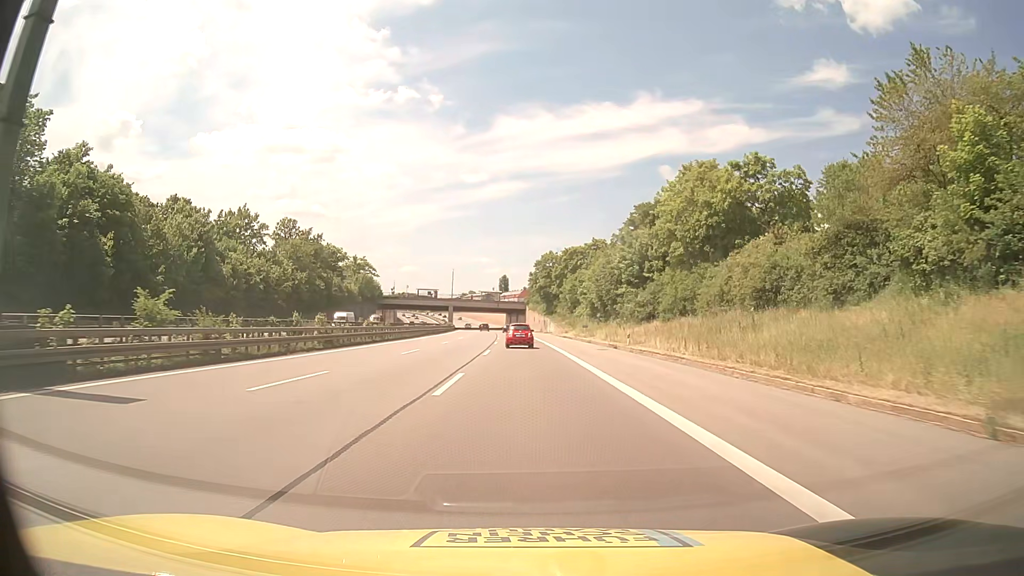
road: motorway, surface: asphalt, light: Day
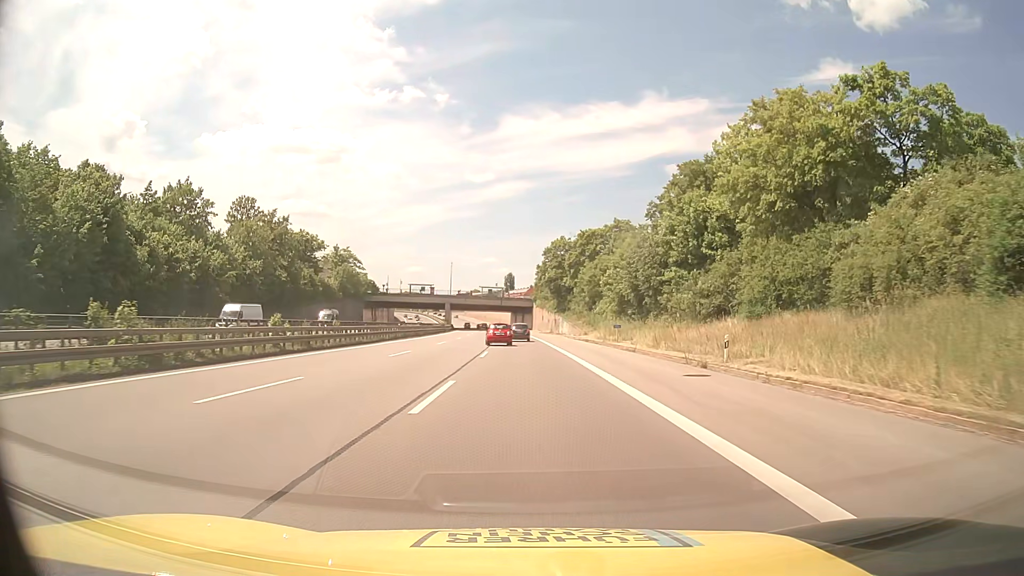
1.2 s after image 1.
(-0.1, +20.8) m; -1°
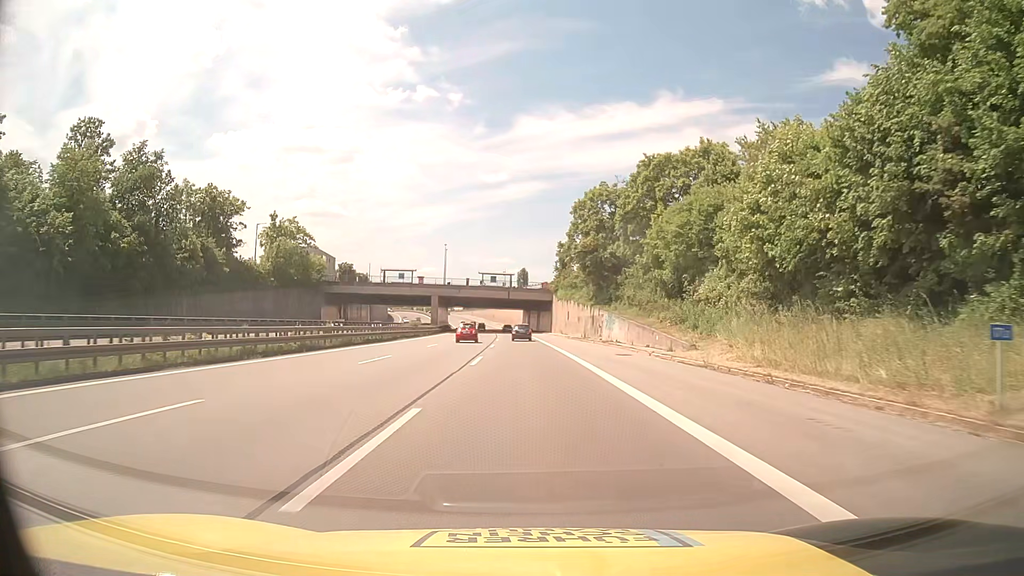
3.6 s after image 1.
(-0.4, +41.6) m; -1°
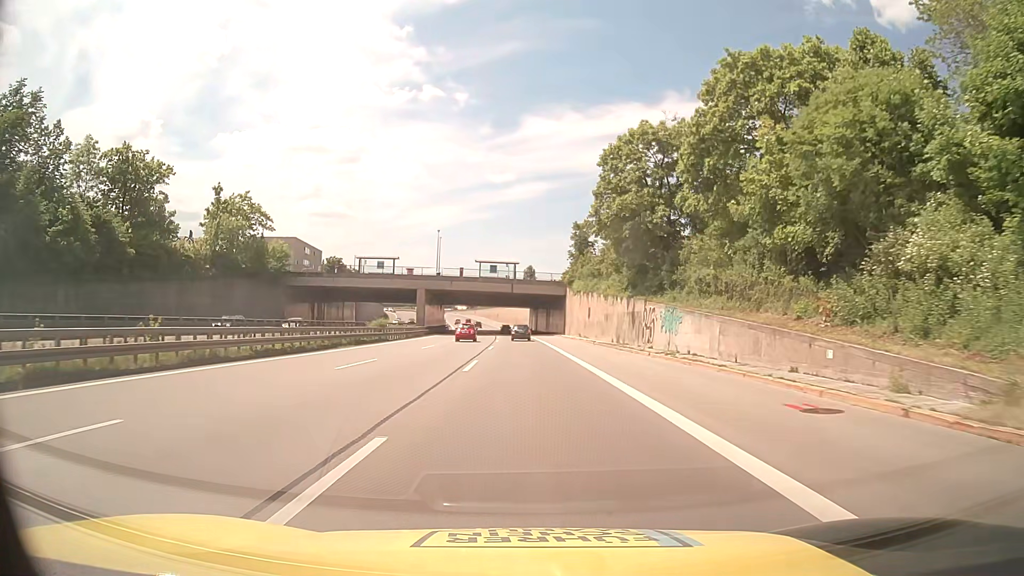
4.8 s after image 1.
(-0.2, +20.8) m; -1°
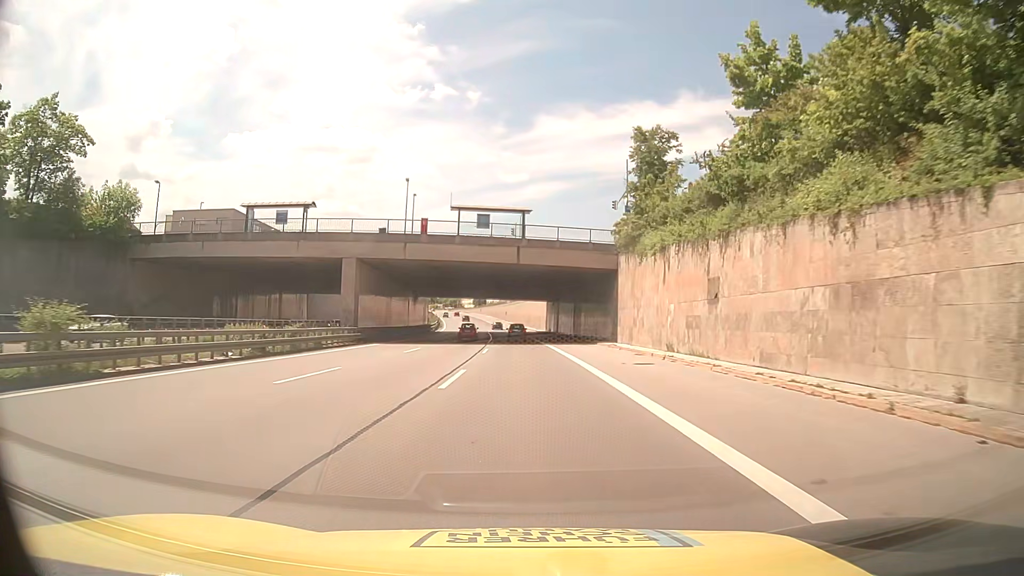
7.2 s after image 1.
(-0.3, +41.5) m; -1°
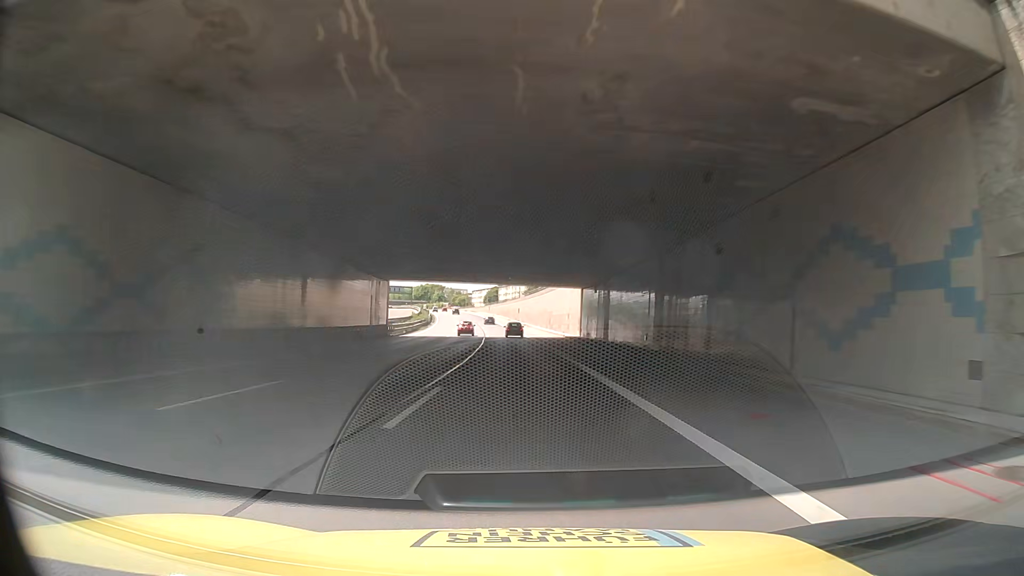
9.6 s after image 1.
(-0.7, +41.6) m; -2°
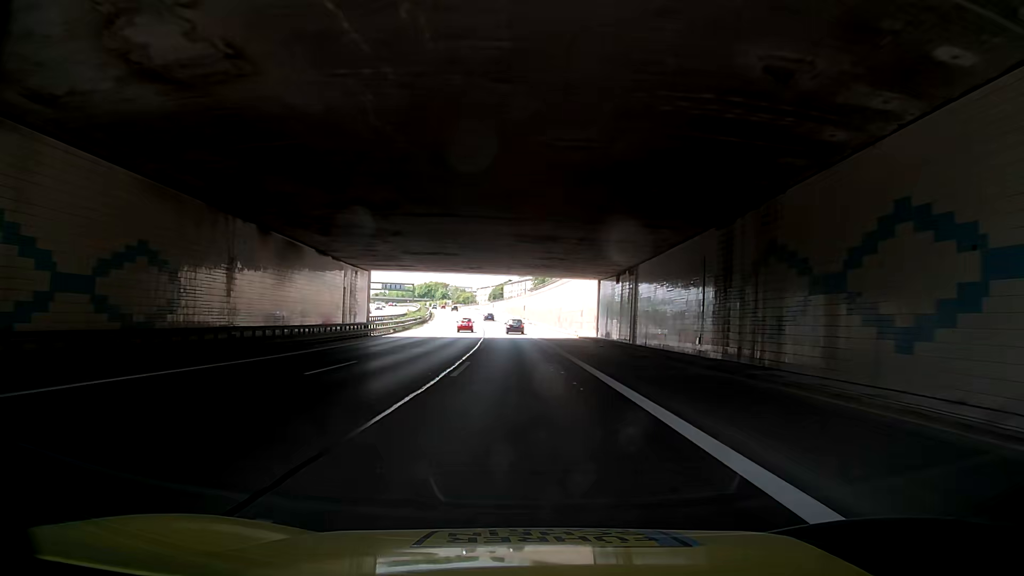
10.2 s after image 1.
(-0.1, +10.4) m; 0°
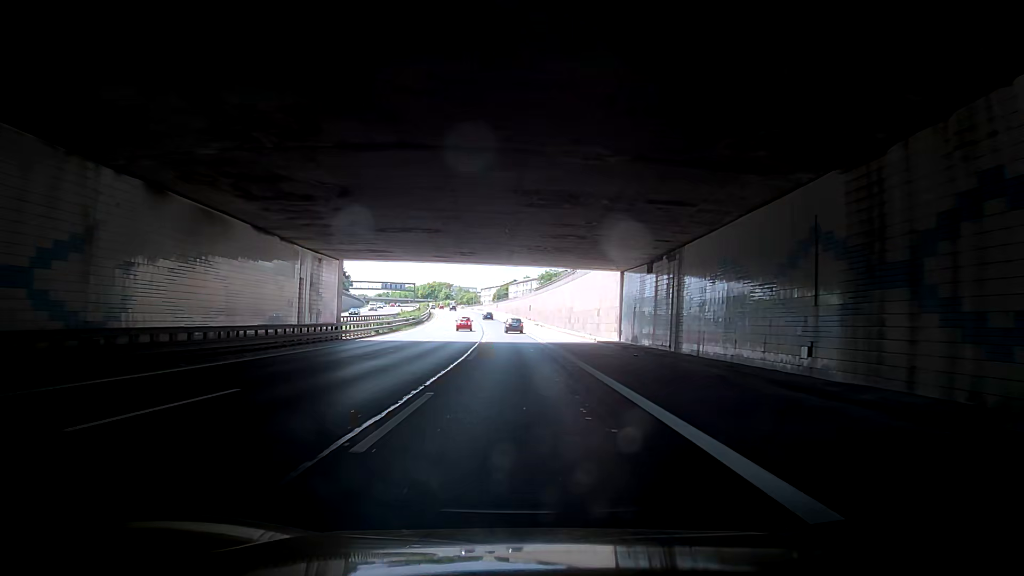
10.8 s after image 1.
(+0.1, +10.4) m; 0°
(0, +10) (0, +20) (-1, +30) (-2, +40) (-3, +50) (-3, +60) (-4, +70) (-4, +80) (-5, +90) (-6, +100) m
